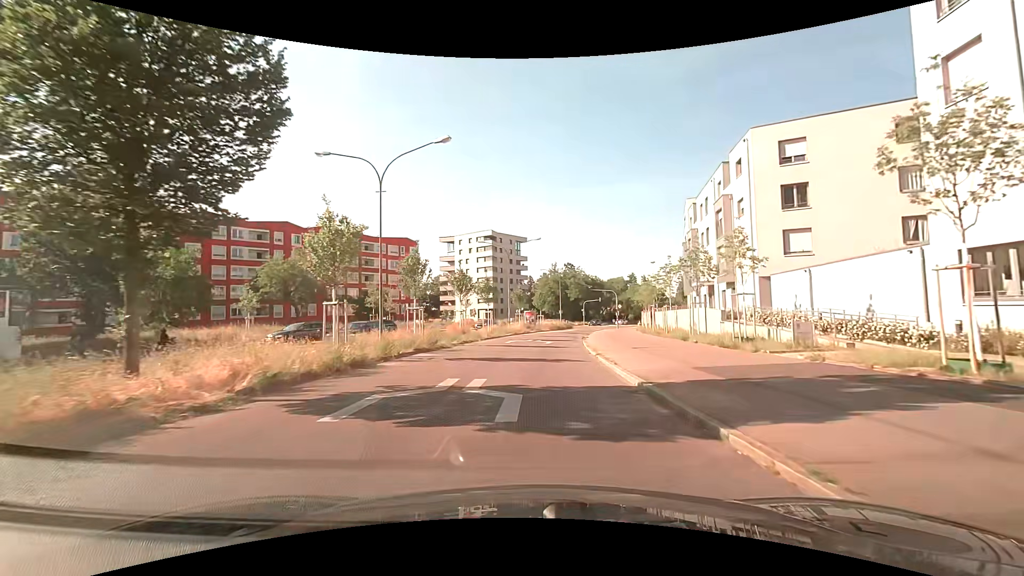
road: secondary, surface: asphalt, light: Day
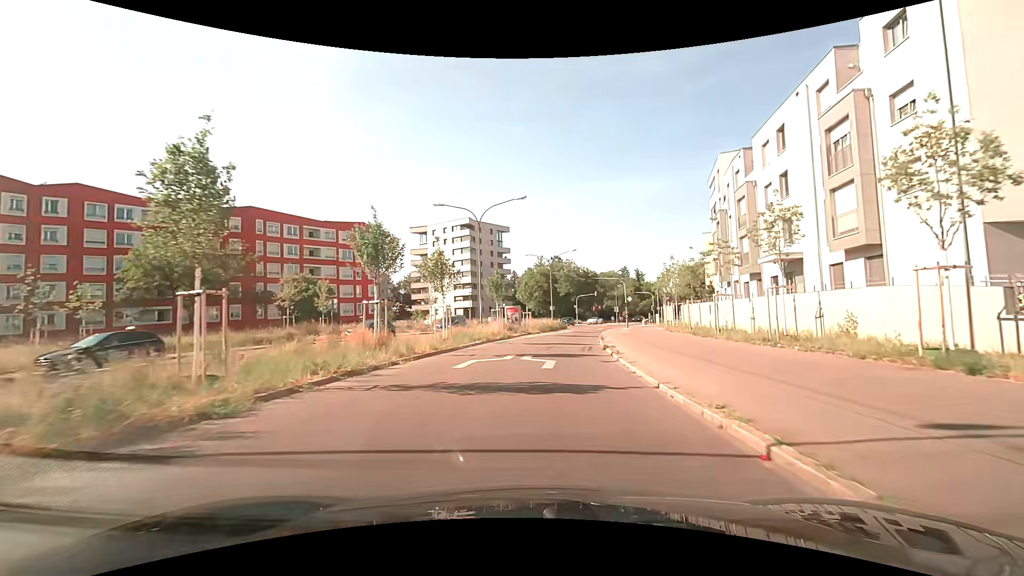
(+0.2, +17.4) m; +2°
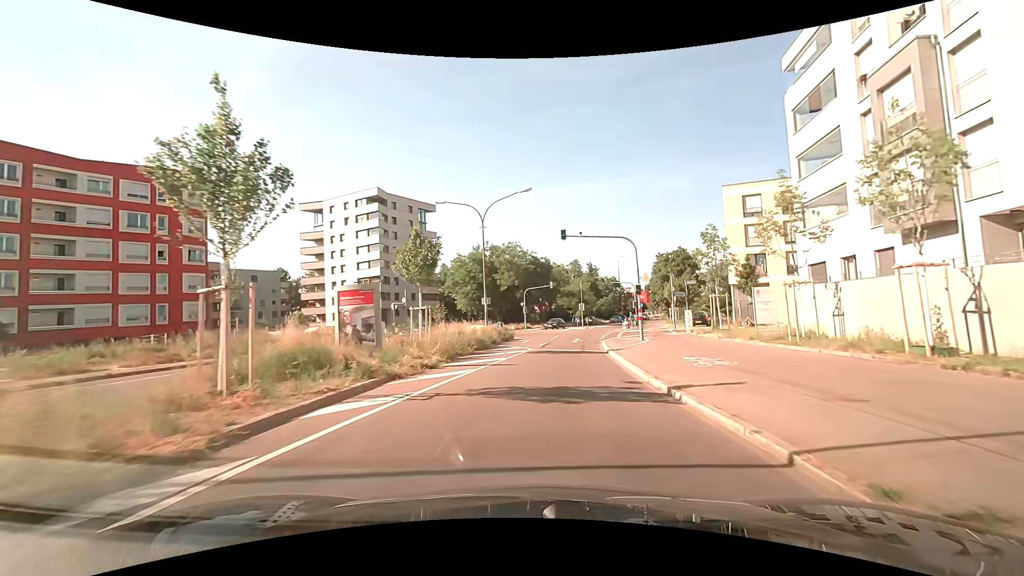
(+1.5, +30.6) m; +6°
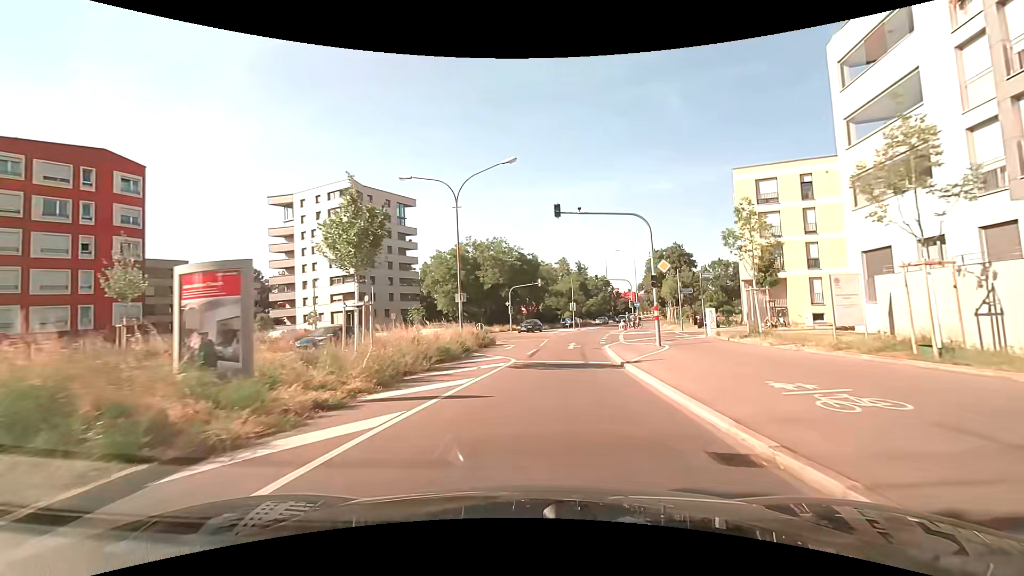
(+0.1, +6.2) m; +2°
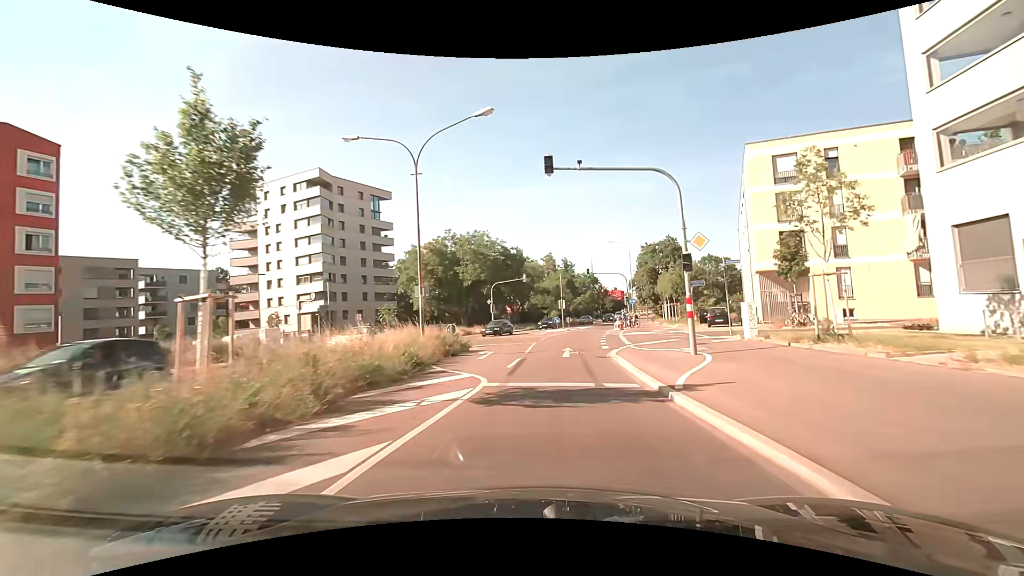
(0.0, +6.2) m; +1°
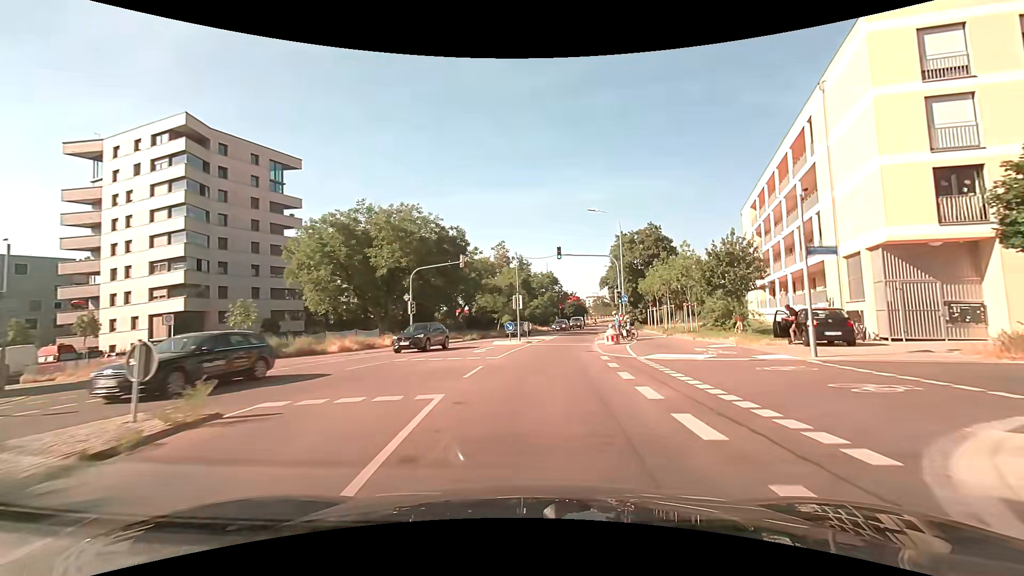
(+0.9, +19.1) m; +5°
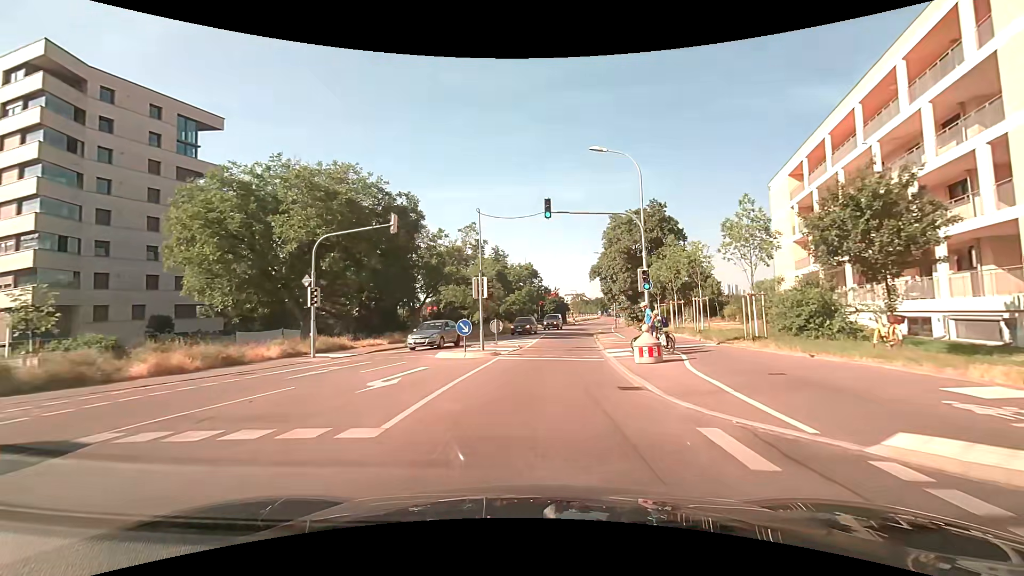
(+0.4, +13.0) m; +3°
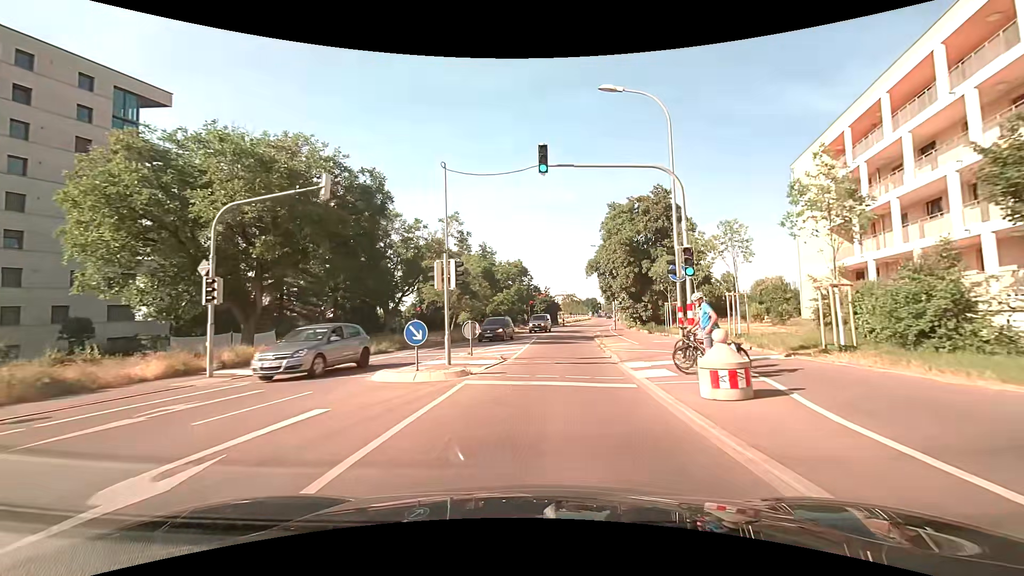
(+0.1, +6.6) m; +1°
(0, +10) (+1, +20) (+2, +30) (+3, +40) (+4, +50) (+6, +60) (+7, +70) (+9, +79) (+11, +89) (+13, +99) m
